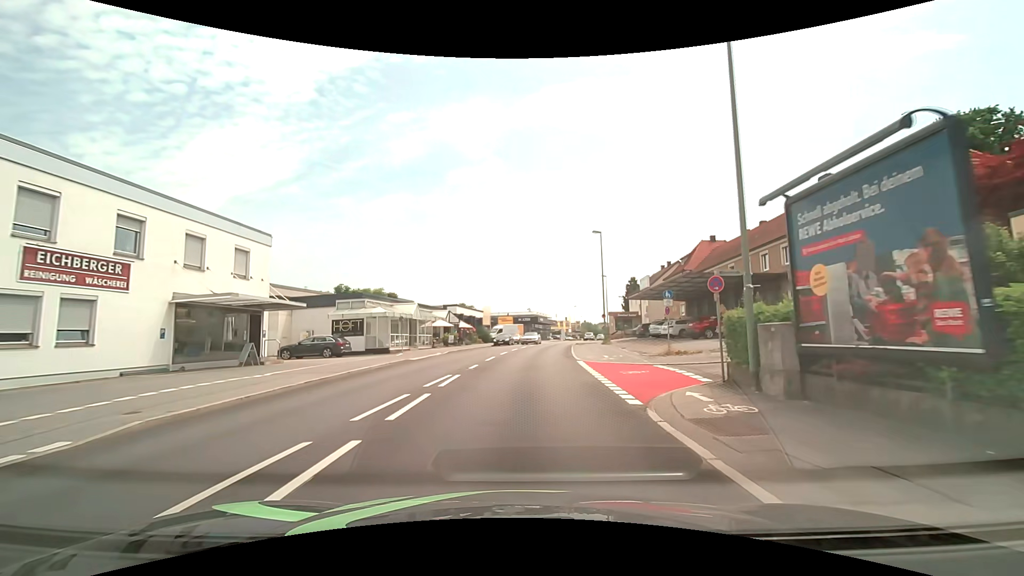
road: tertiary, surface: asphalt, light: Day
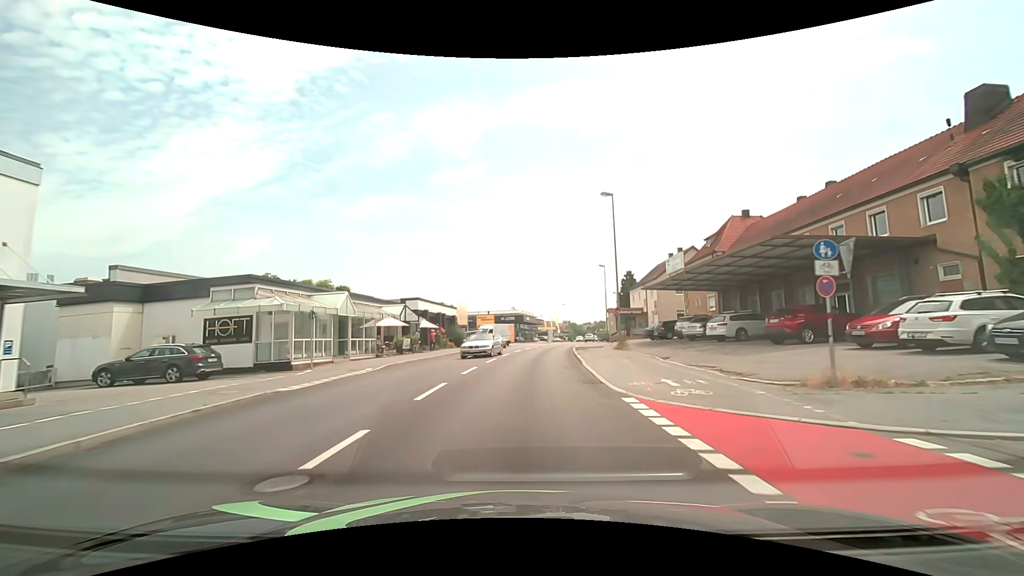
(+0.2, +12.8) m; +2°
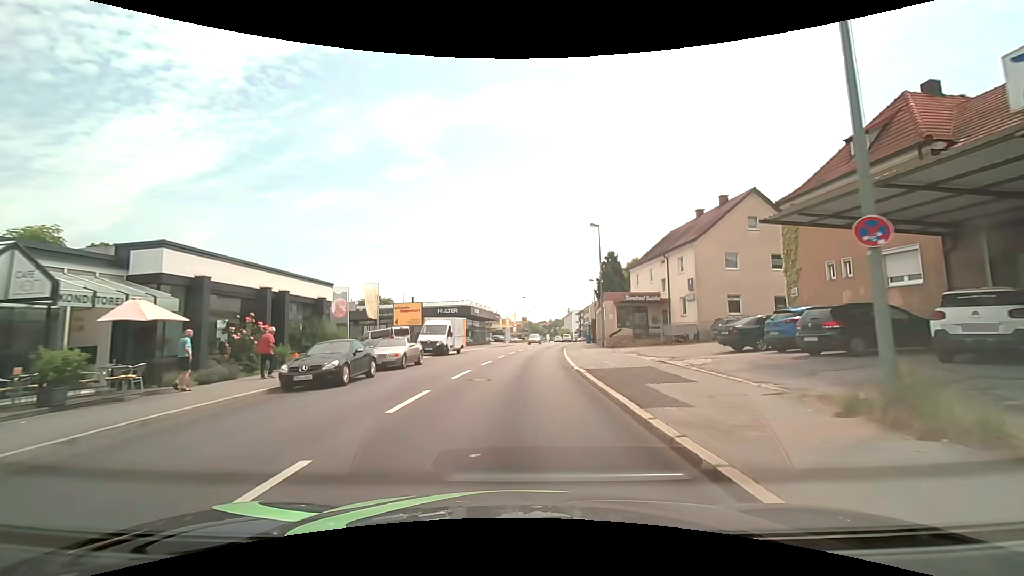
(+1.0, +25.6) m; +5°
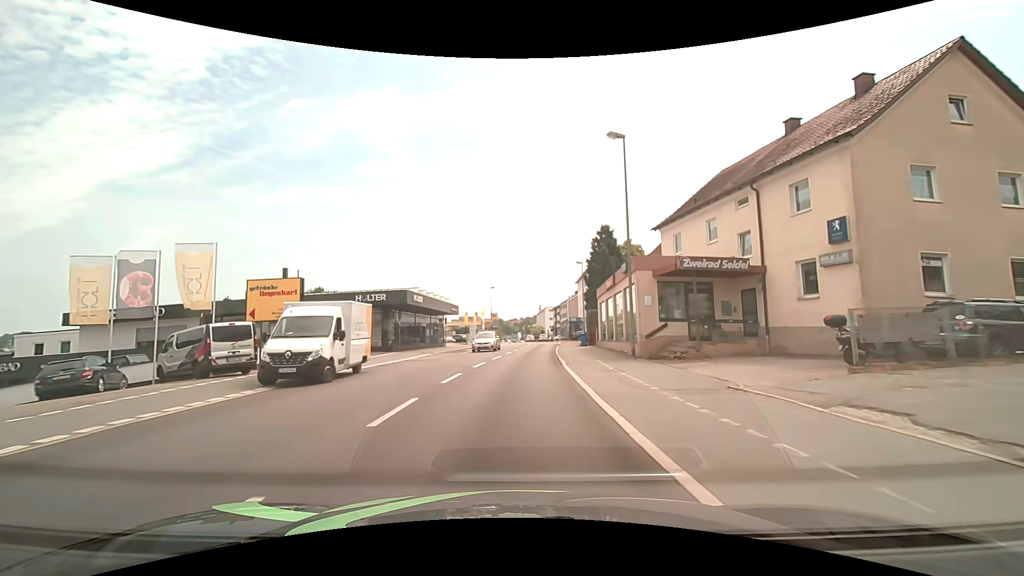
(+0.5, +19.1) m; +3°
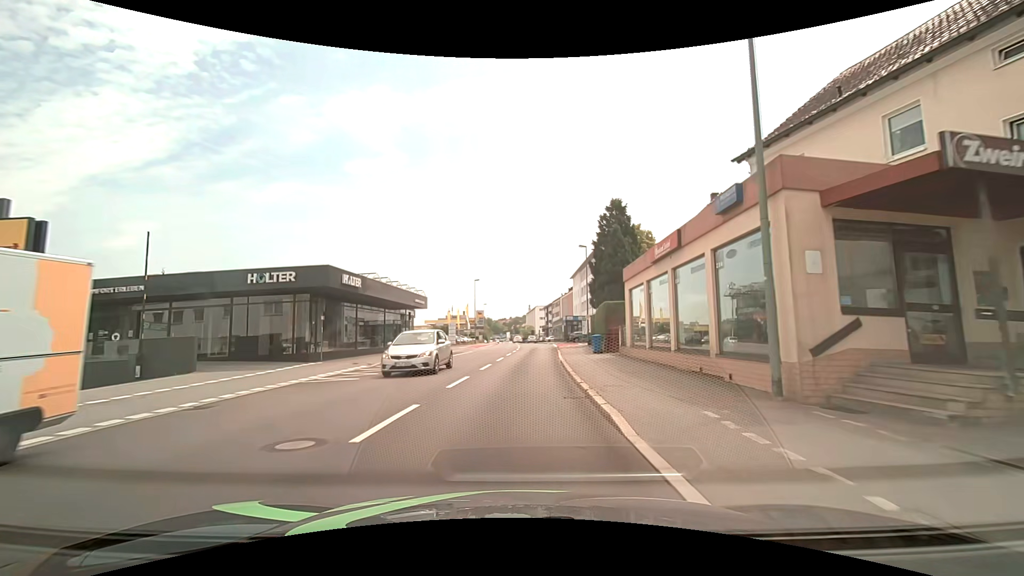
(+0.2, +12.9) m; +1°
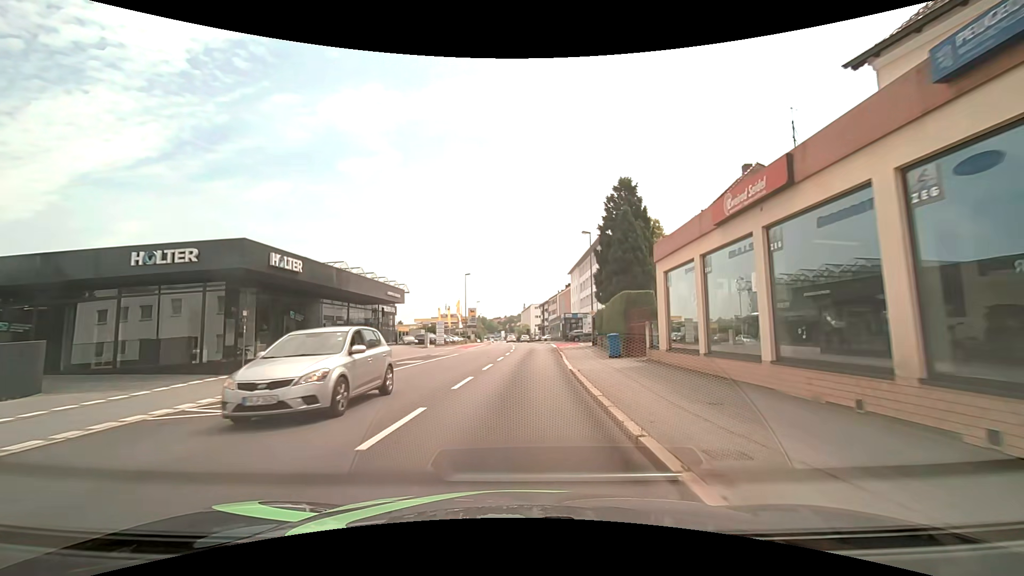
(0.0, +6.5) m; +1°
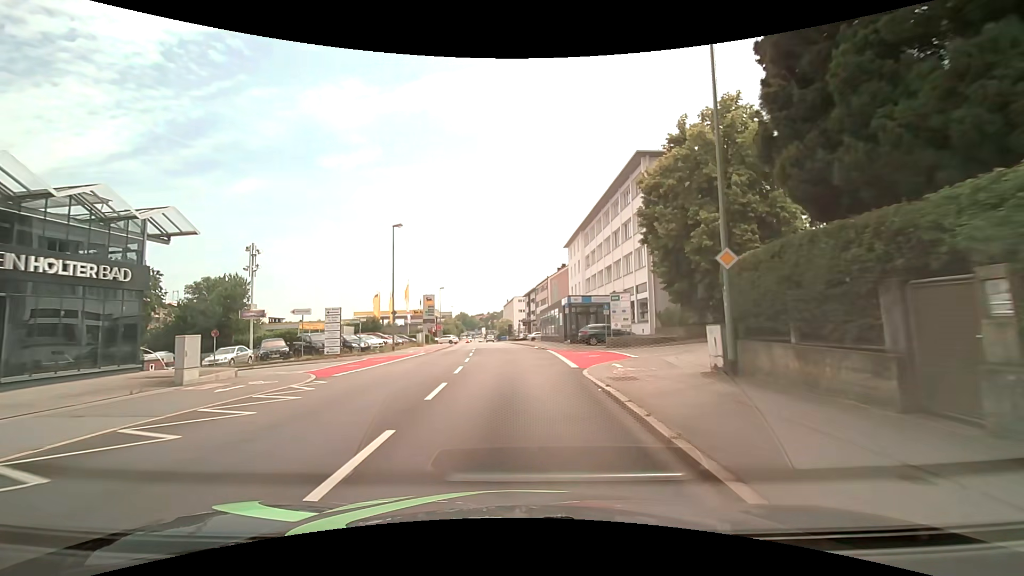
(+0.9, +32.0) m; +2°
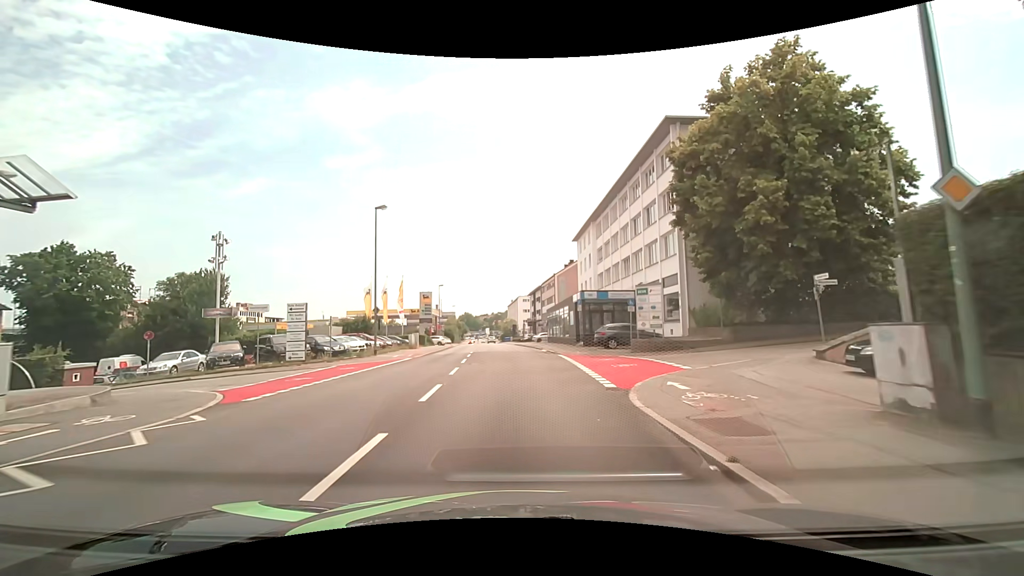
(0.0, +6.2) m; -1°
(0, +10) (0, +20) (0, +30) (0, +40) (-1, +50) (-1, +60) (-2, +70) (-2, +80) (-3, +90) (-4, +100) m
